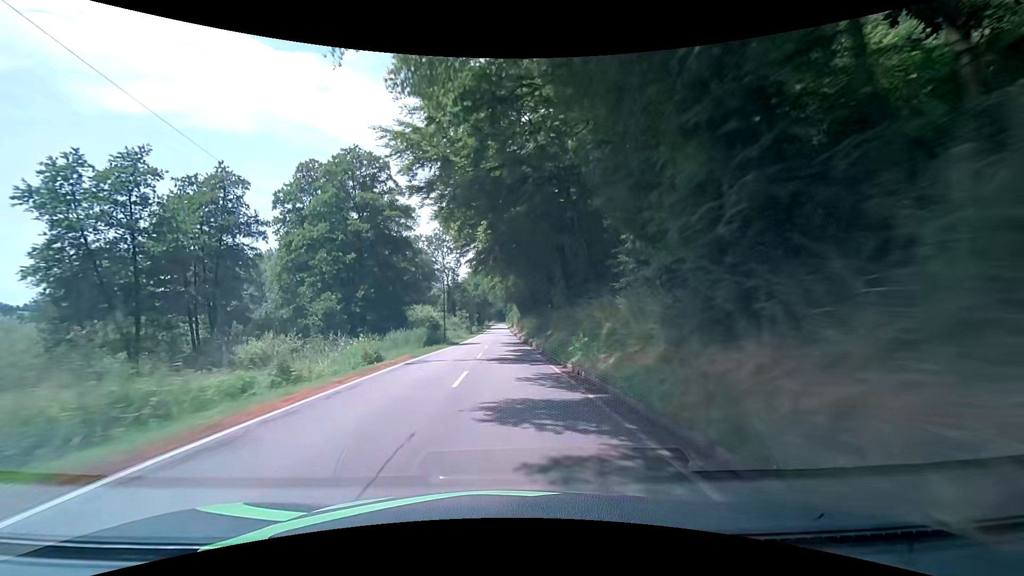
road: secondary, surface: asphalt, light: Day
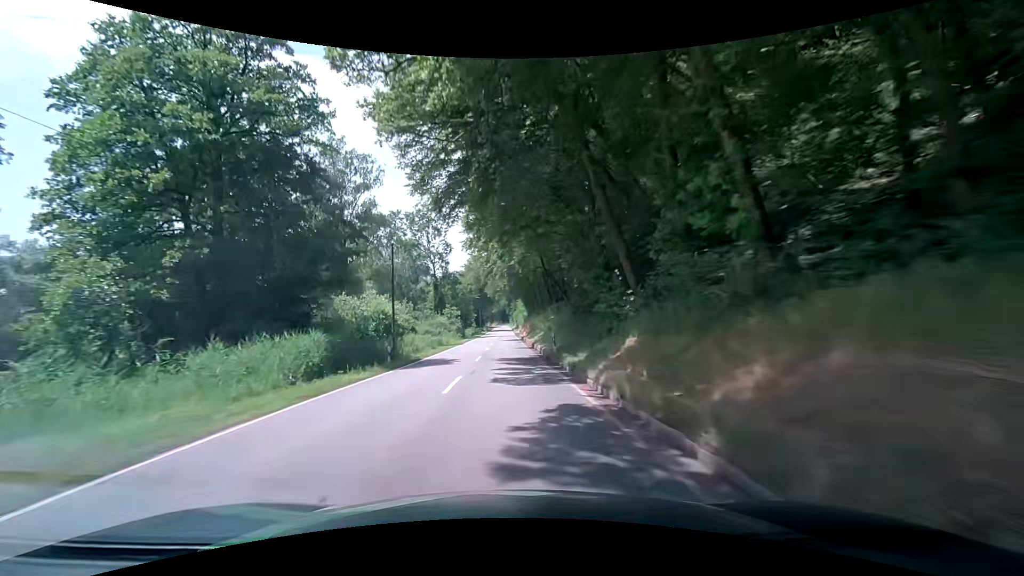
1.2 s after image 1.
(-0.1, +24.0) m; -1°
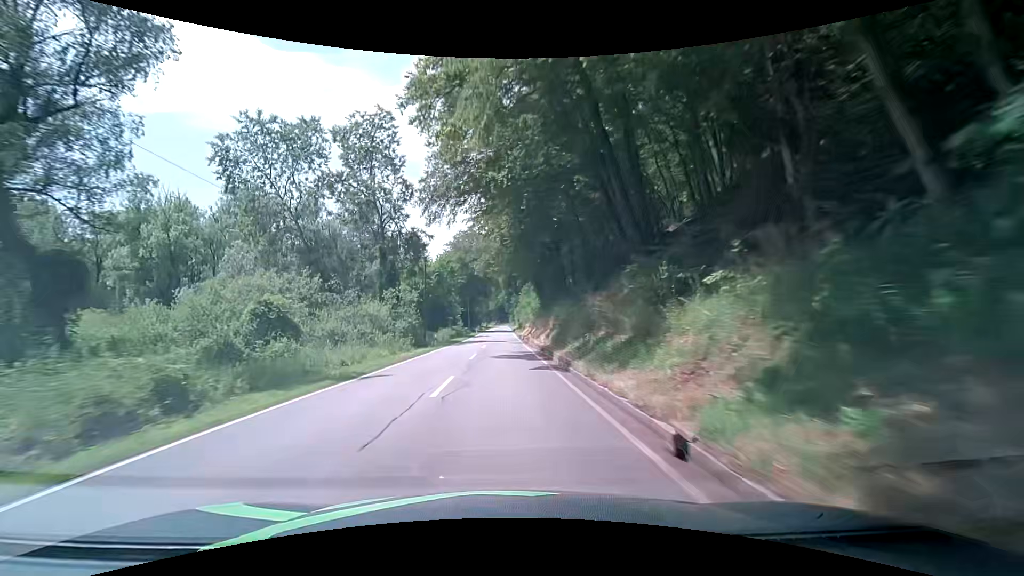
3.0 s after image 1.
(0.0, +36.1) m; 0°
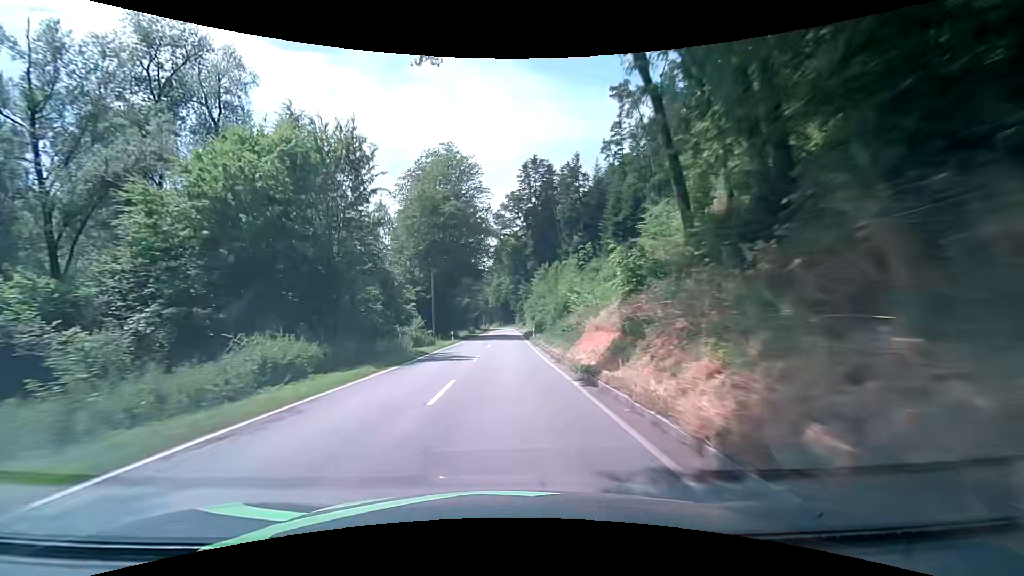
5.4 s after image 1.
(-0.4, +47.9) m; 0°
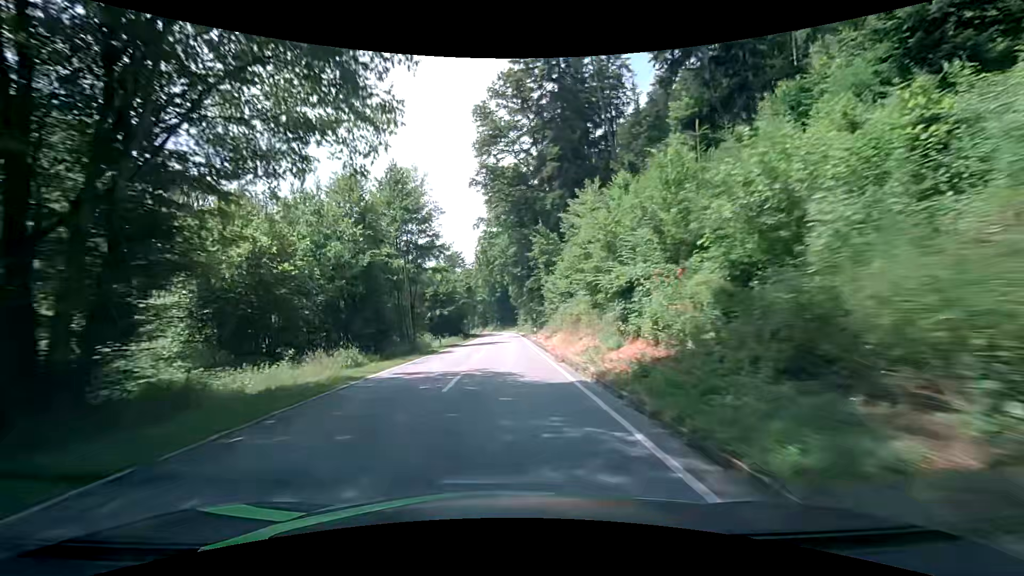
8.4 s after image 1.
(-0.1, +56.6) m; 0°
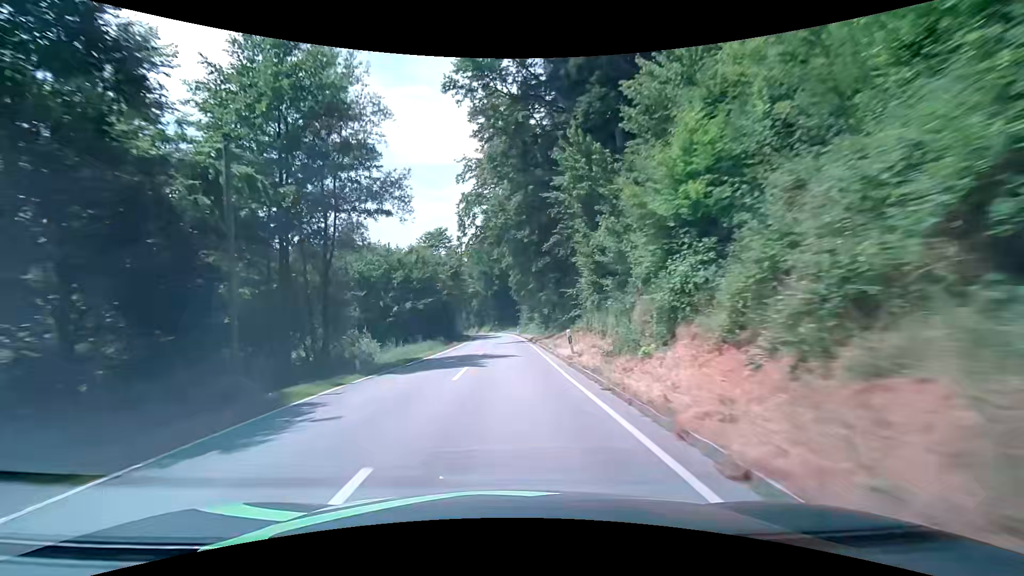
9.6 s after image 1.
(-0.1, +21.5) m; 0°
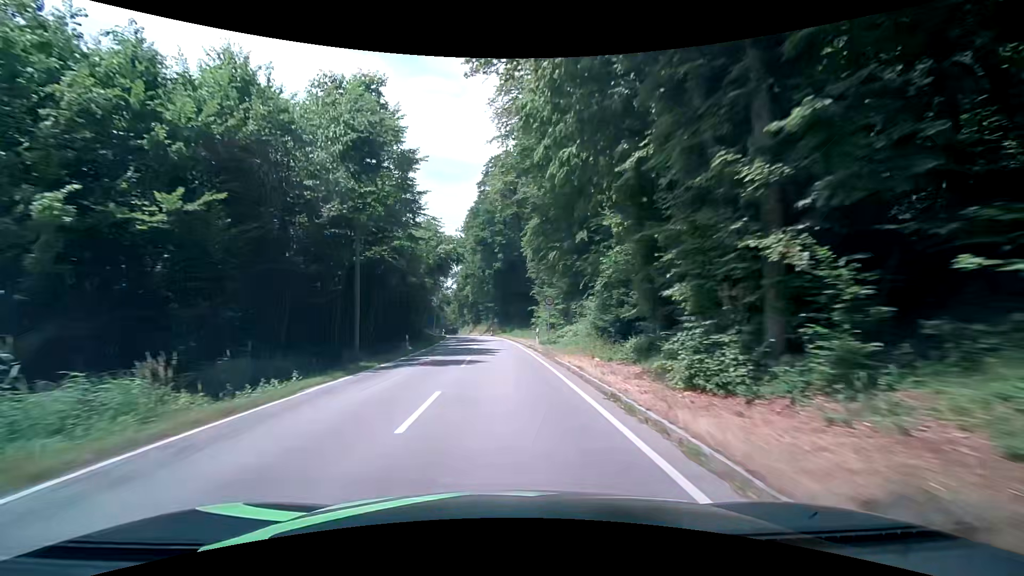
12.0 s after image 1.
(0.0, +41.2) m; -1°
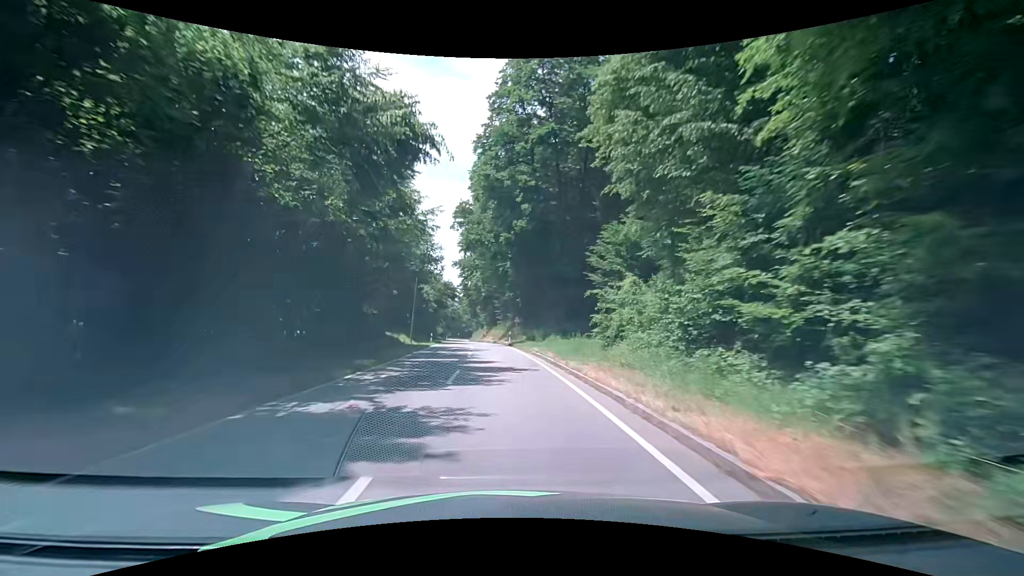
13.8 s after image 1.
(-0.1, +29.6) m; -2°
(0, +10) (0, +20) (-1, +30) (-1, +40) (-2, +50) (-3, +60) (-4, +70) (-5, +80) (-6, +90) (-8, +100) m
